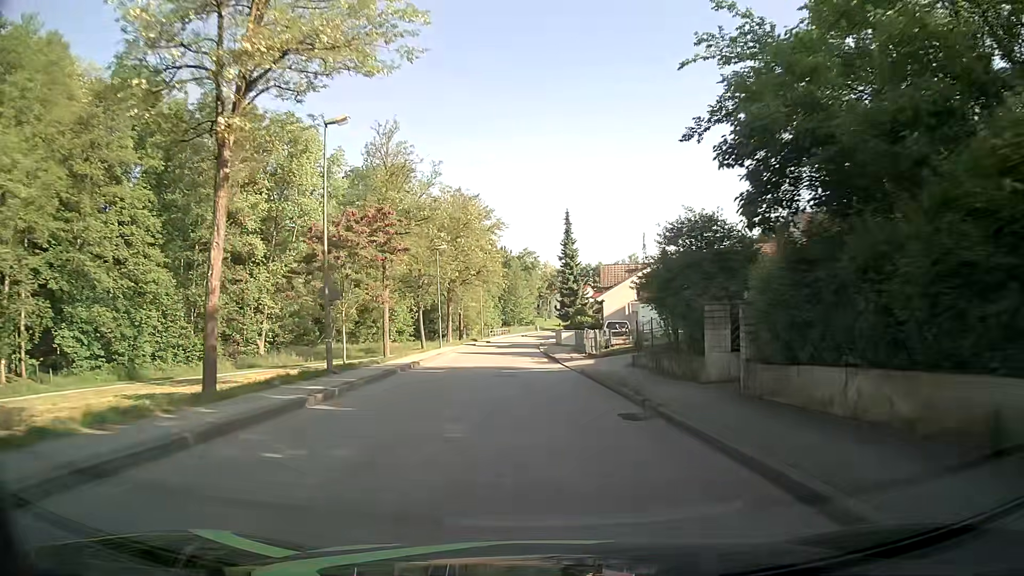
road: unclassified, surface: asphalt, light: Day
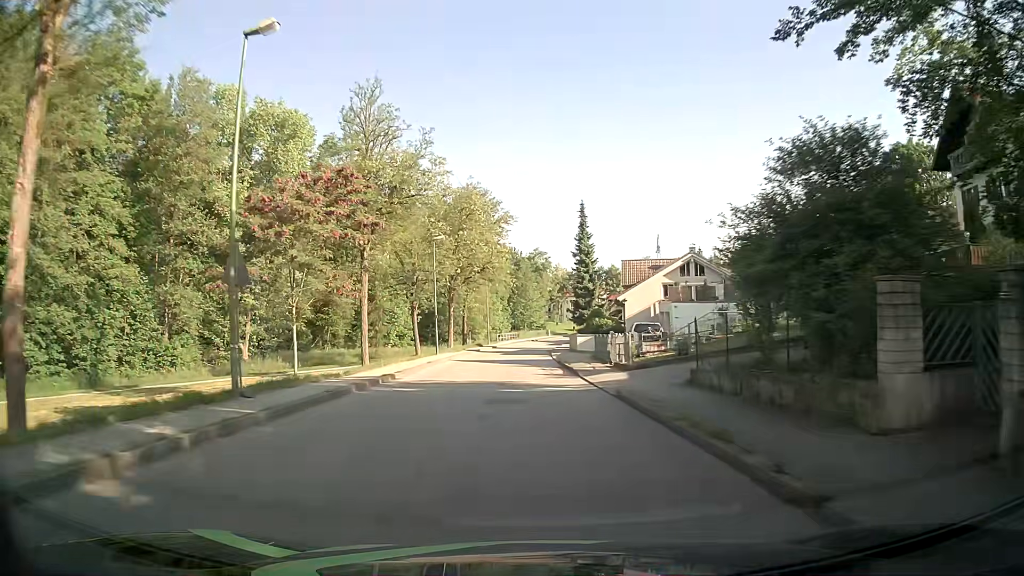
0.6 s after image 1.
(-0.1, +7.3) m; -1°
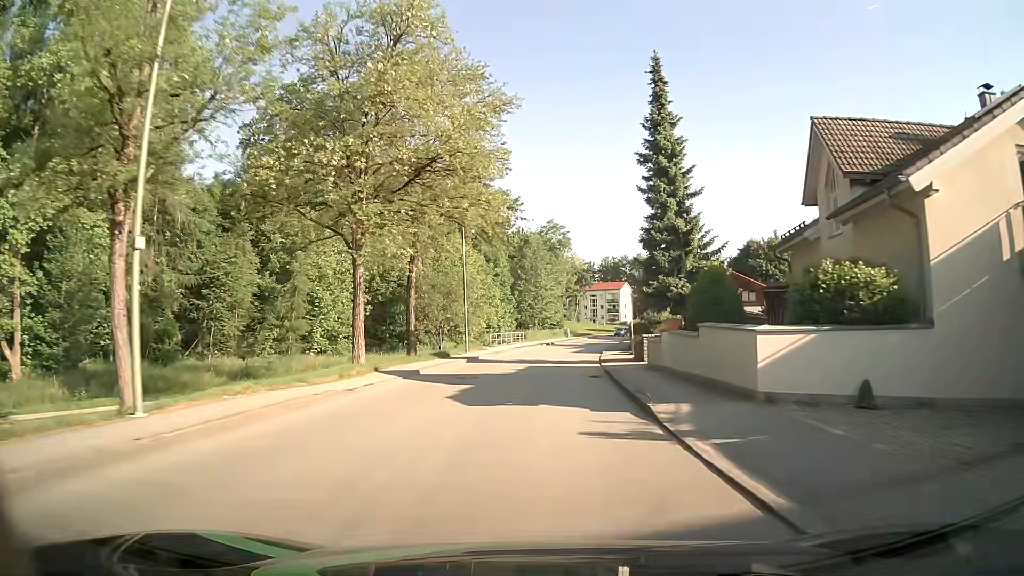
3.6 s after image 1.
(-0.9, +36.4) m; -1°
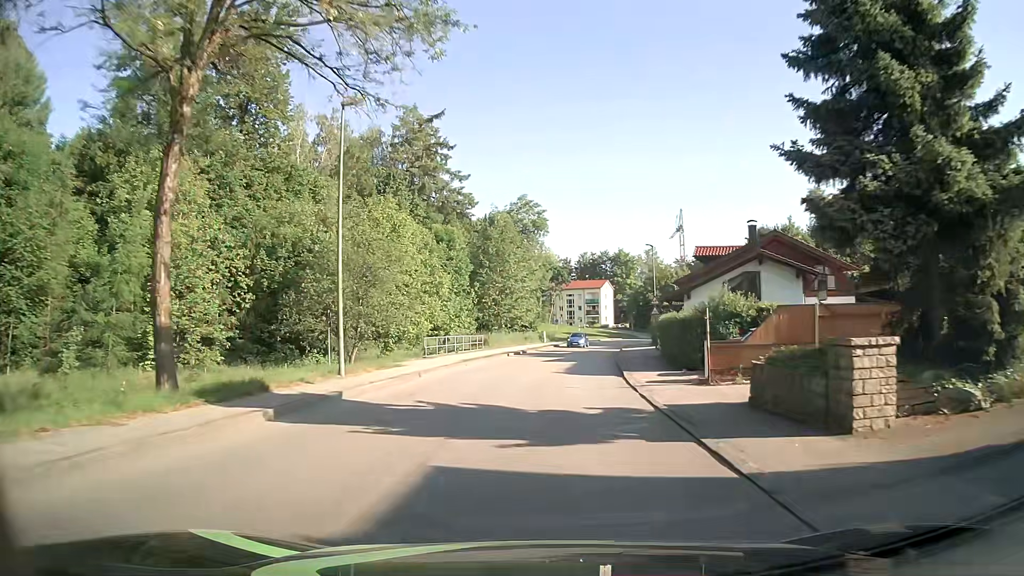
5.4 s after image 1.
(+0.3, +21.9) m; +3°
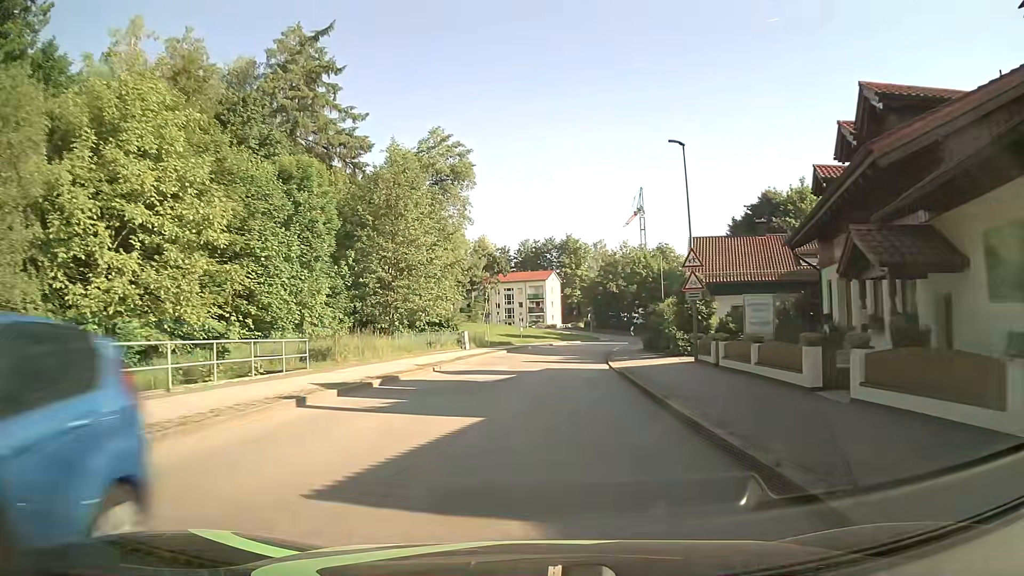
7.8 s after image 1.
(+1.2, +29.3) m; +4°
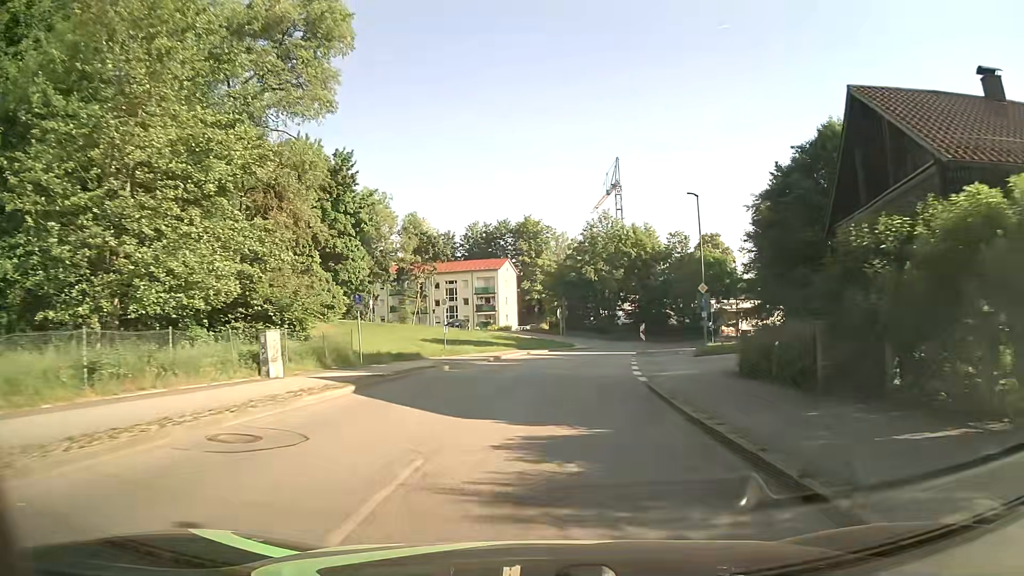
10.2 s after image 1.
(+1.2, +29.2) m; +4°
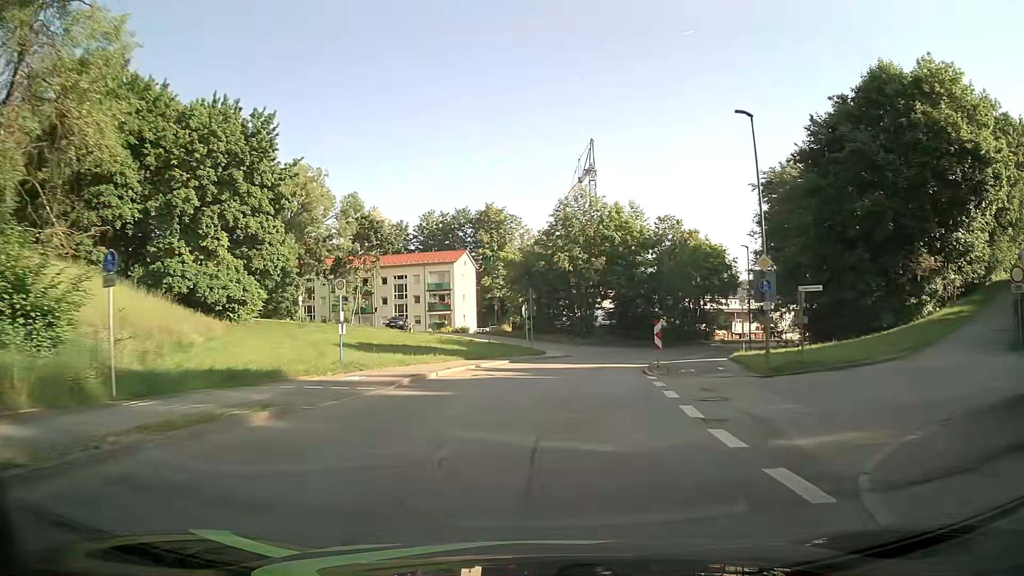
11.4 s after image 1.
(+0.2, +14.2) m; +3°
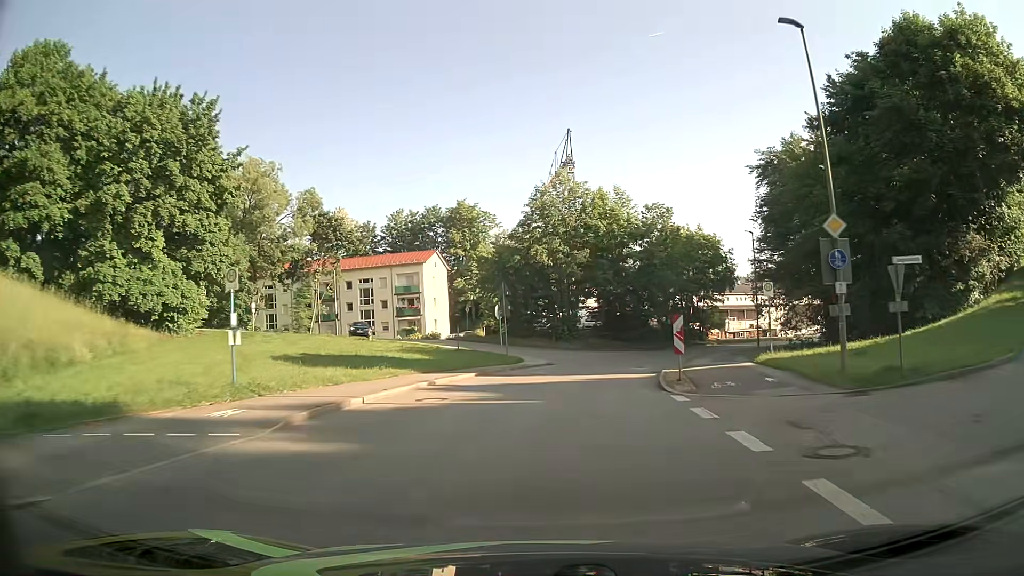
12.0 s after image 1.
(+0.1, +7.0) m; +1°
(0, +10) (+2, +20) (+4, +30) (+7, +39) (+11, +48) (+16, +57) (+23, +64) (+31, +70) (+39, +76) (+49, +80) m
